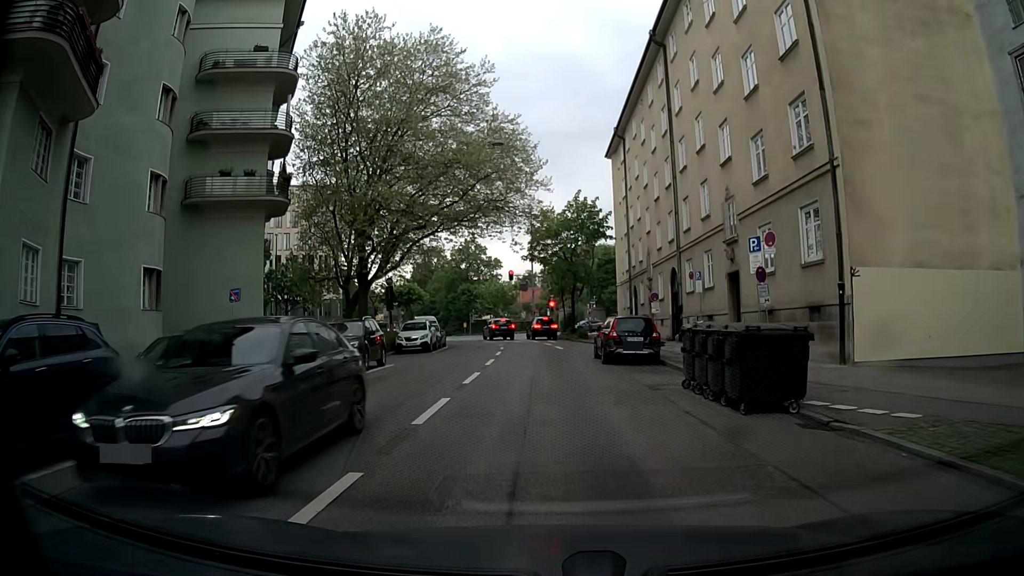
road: tertiary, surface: asphalt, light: Day
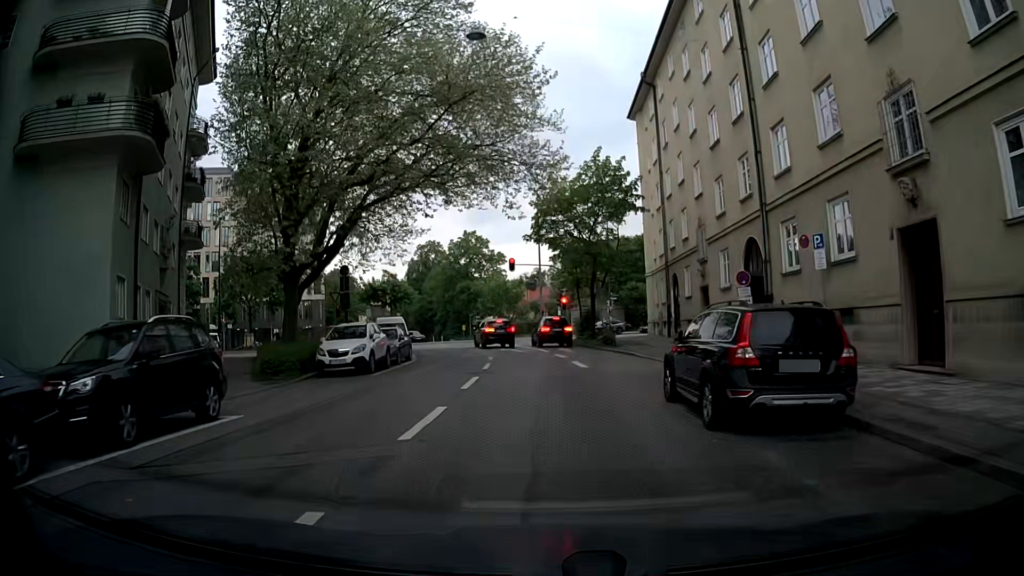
(-0.1, +13.4) m; -1°
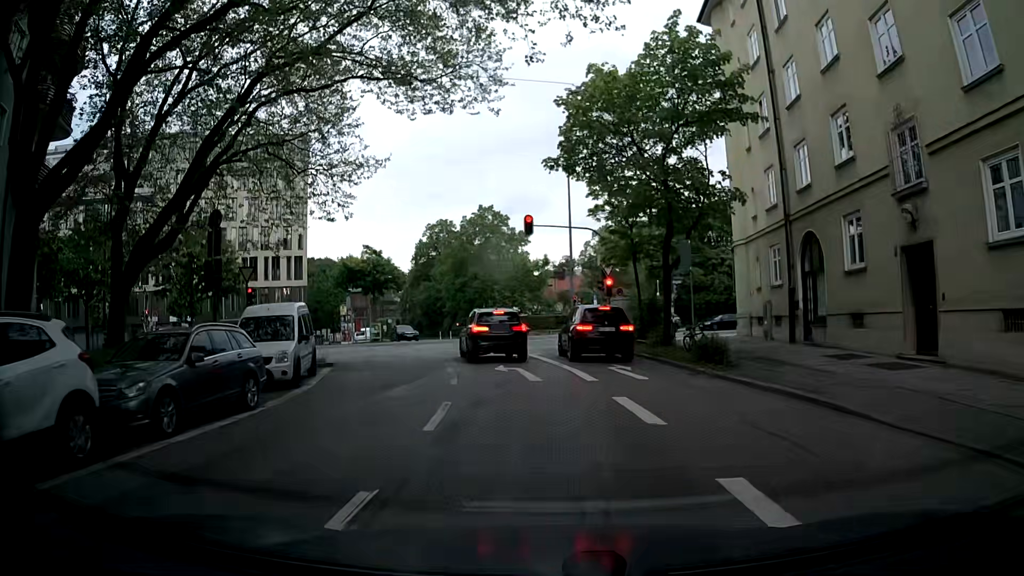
(-0.3, +17.6) m; -3°
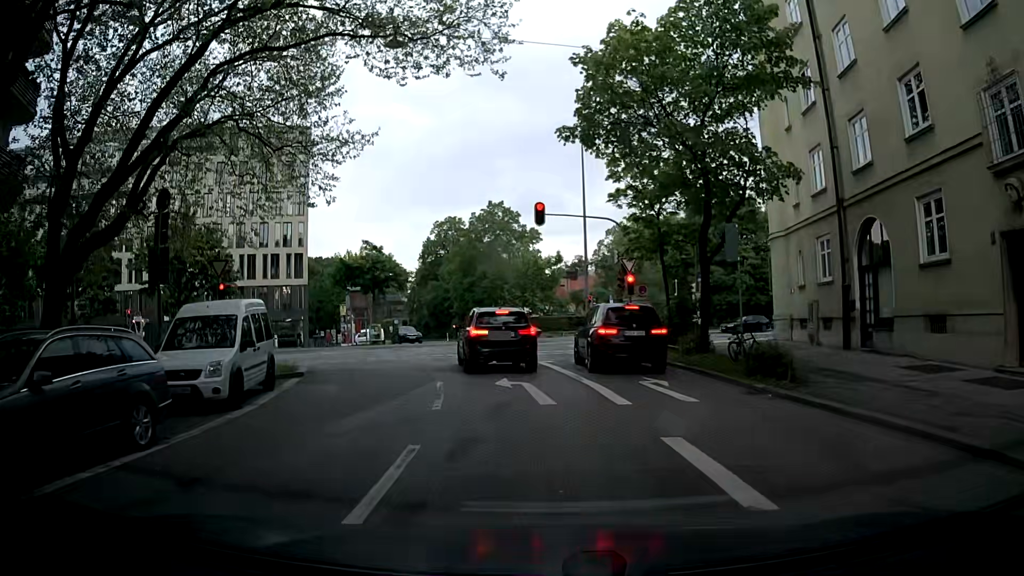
(0.0, +3.7) m; 0°
